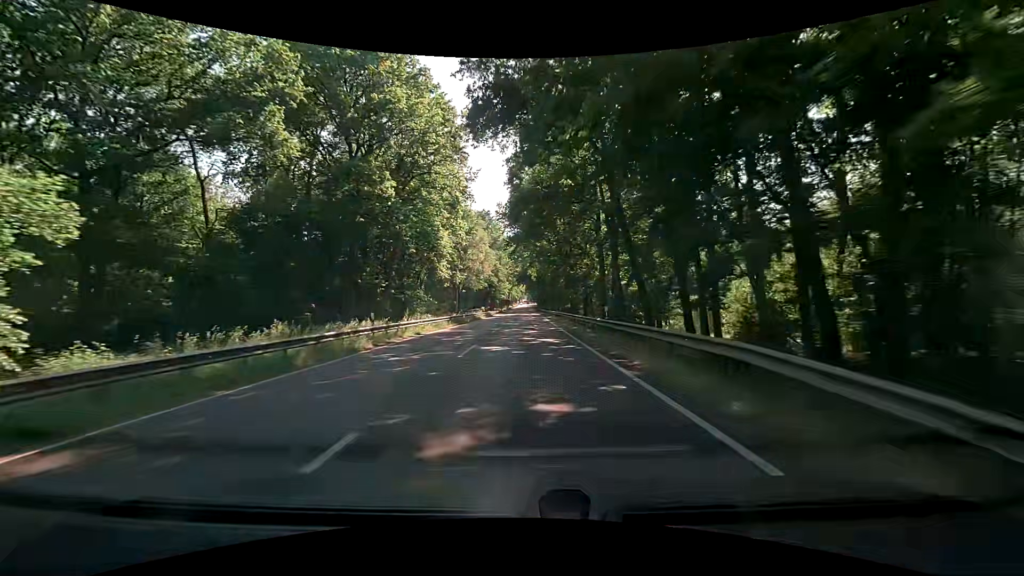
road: primary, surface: asphalt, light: Day
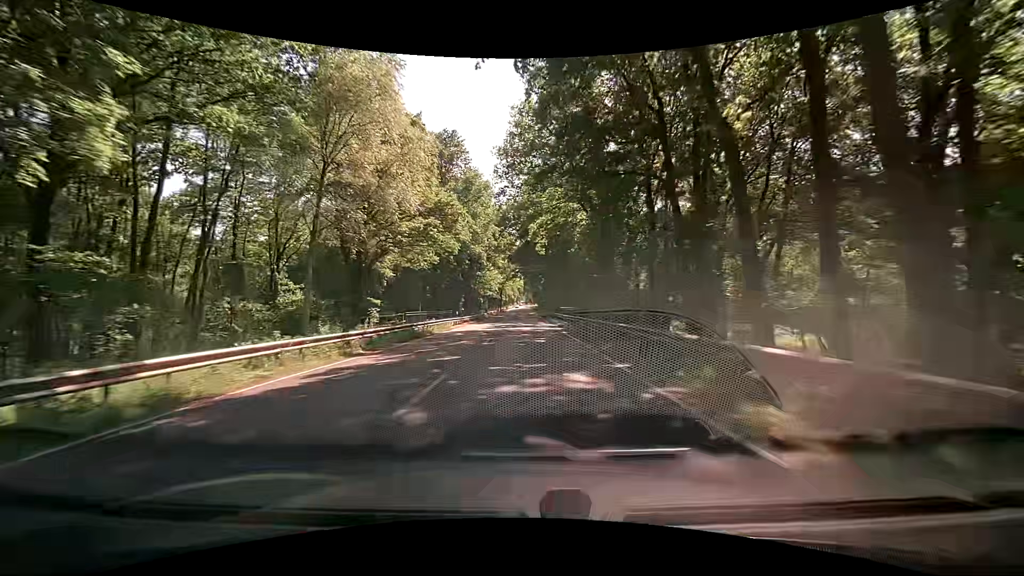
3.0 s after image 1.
(-0.5, +56.7) m; 0°
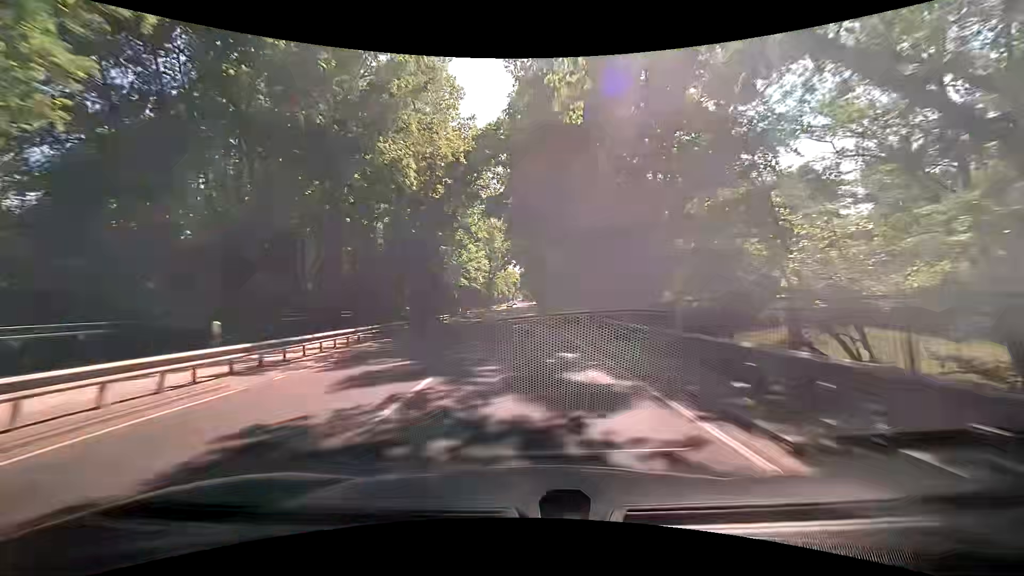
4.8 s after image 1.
(0.0, +37.5) m; 0°
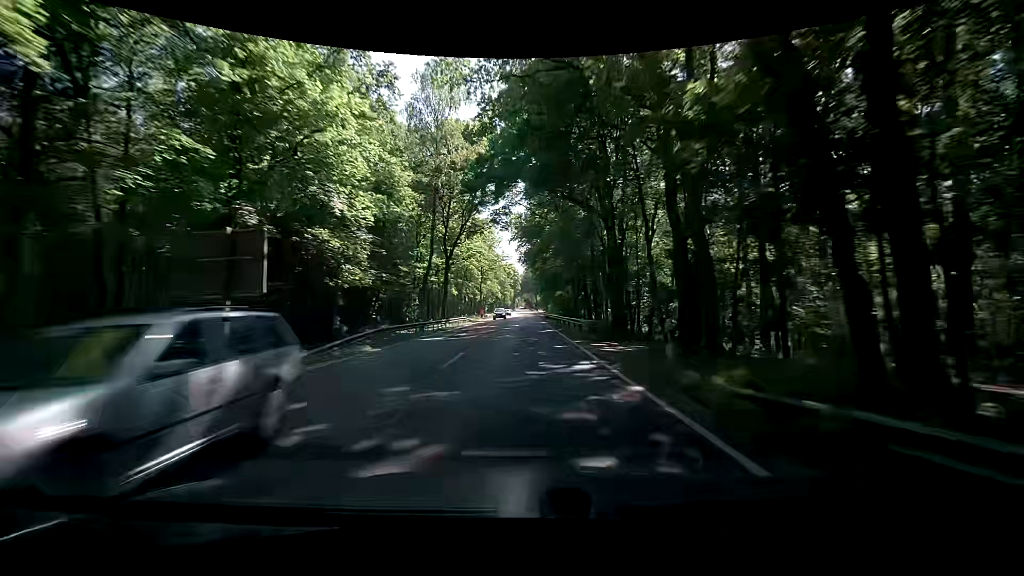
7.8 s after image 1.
(-0.8, +67.8) m; -1°
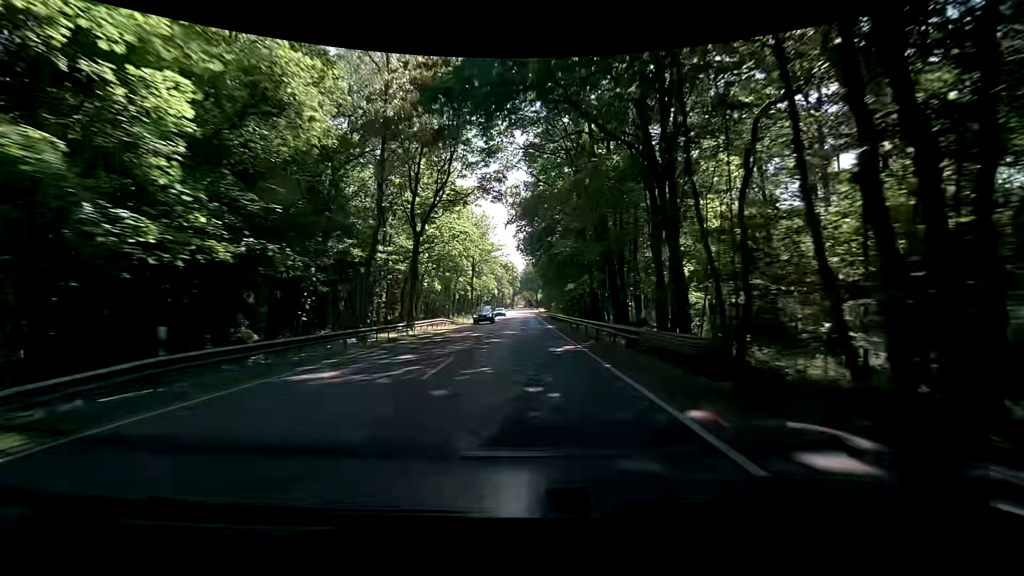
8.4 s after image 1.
(-0.1, +14.3) m; 0°
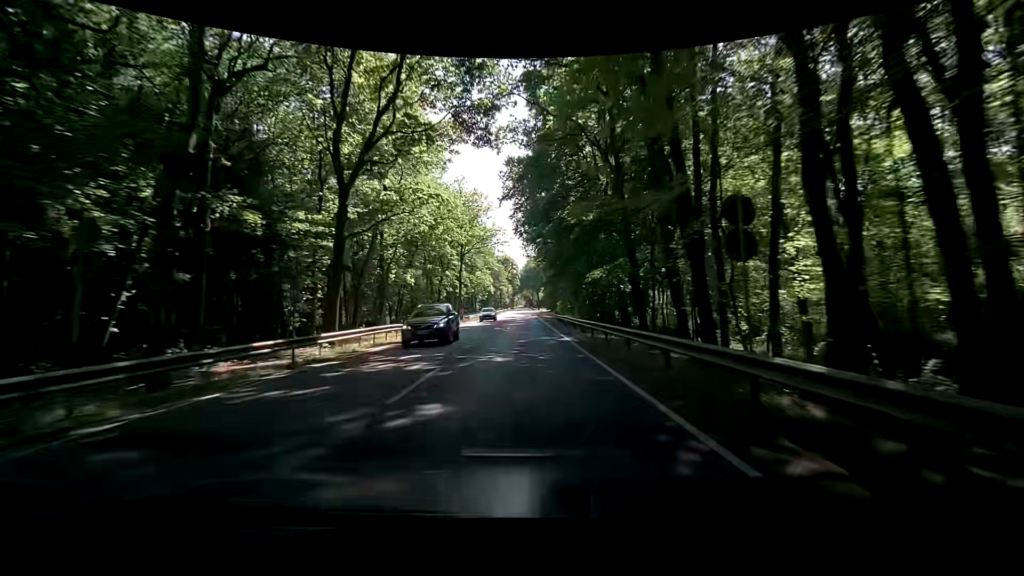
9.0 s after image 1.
(-0.1, +14.5) m; 0°
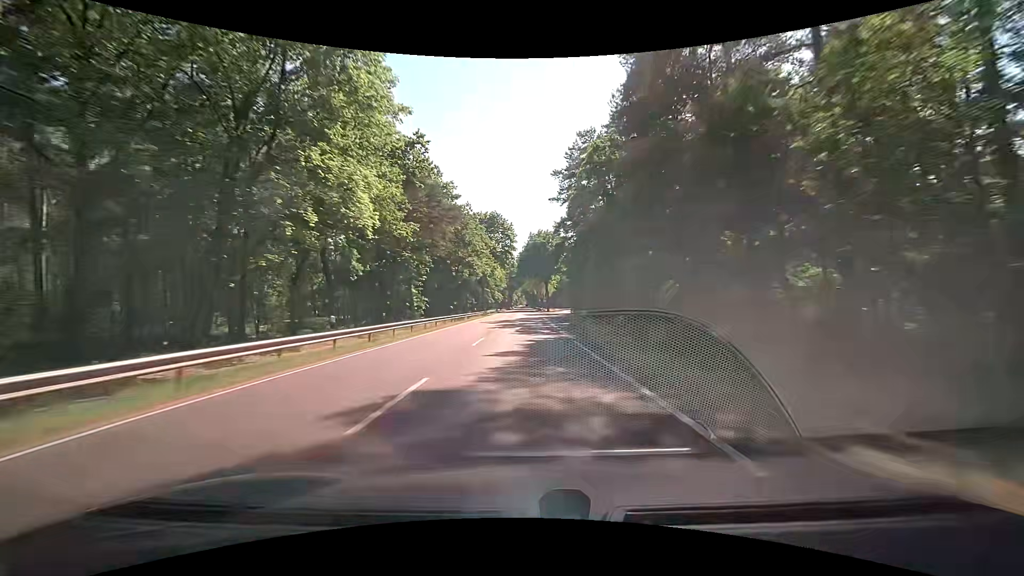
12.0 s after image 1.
(0.0, +75.3) m; +1°
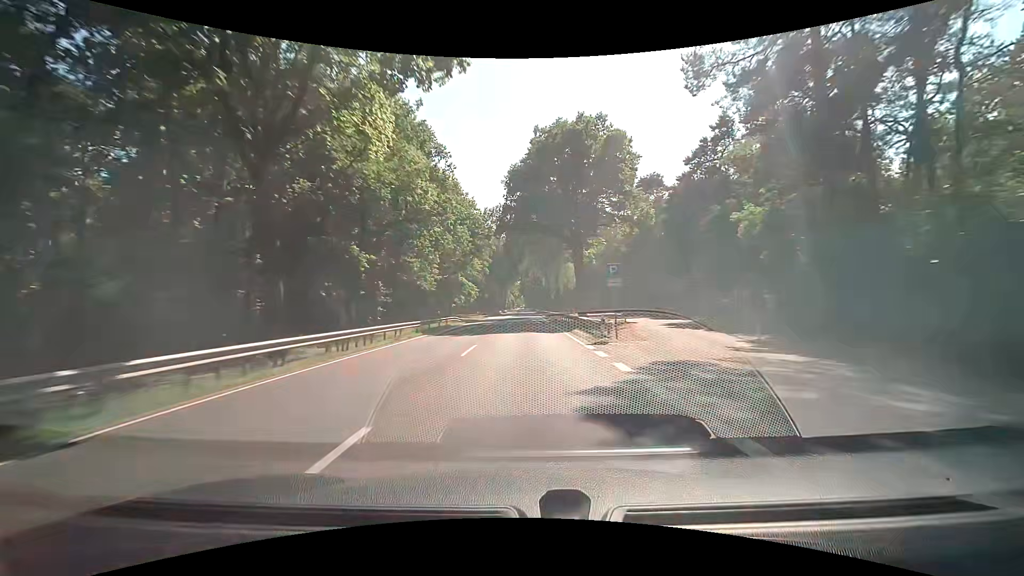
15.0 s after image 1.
(-1.2, +77.4) m; -1°
(0, +10) (0, +20) (0, +30) (0, +40) (0, +50) (0, +60) (0, +70) (0, +80) (0, +90) (0, +100) m
